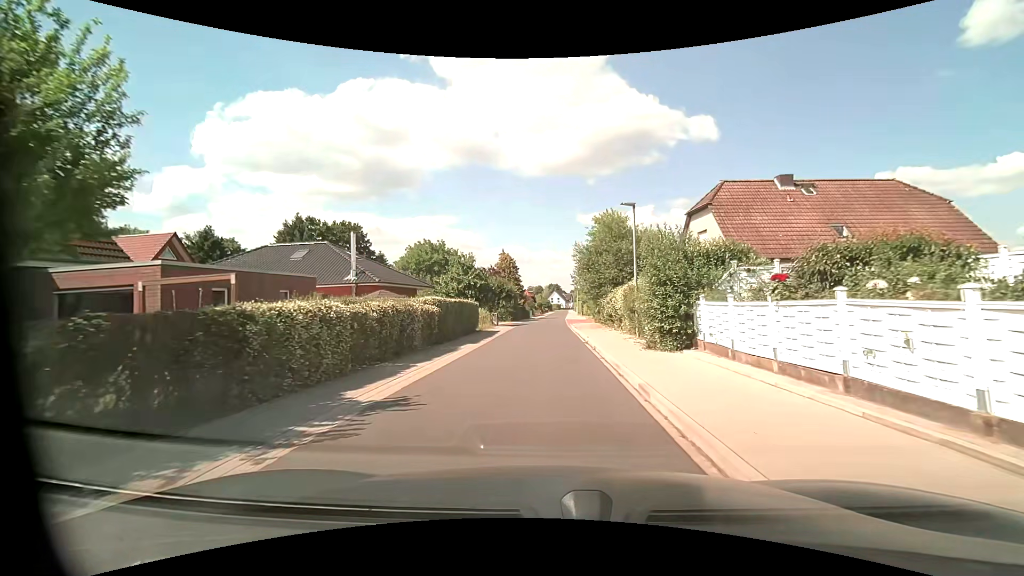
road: residential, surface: asphalt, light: Day
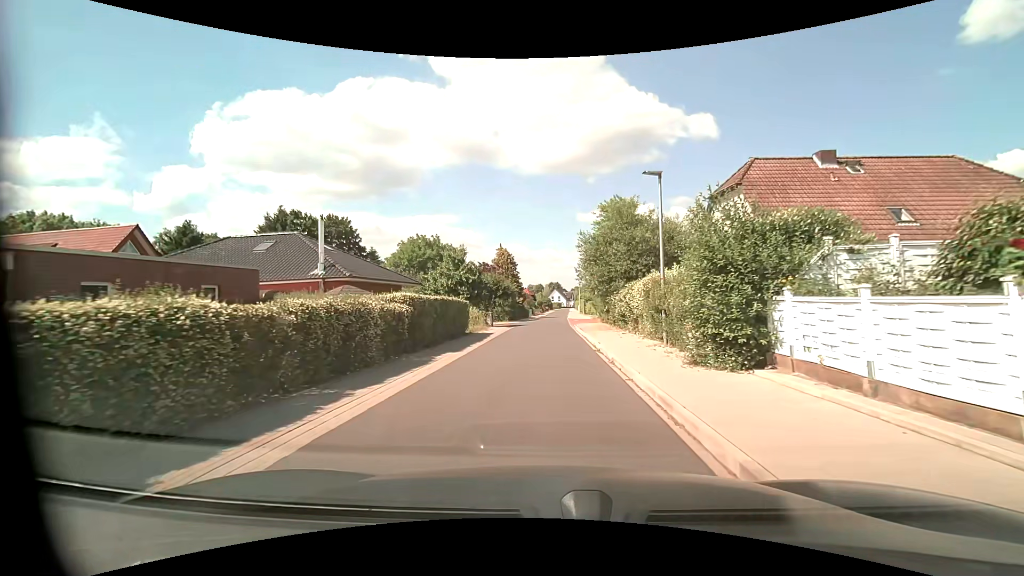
(0.0, +4.1) m; 0°
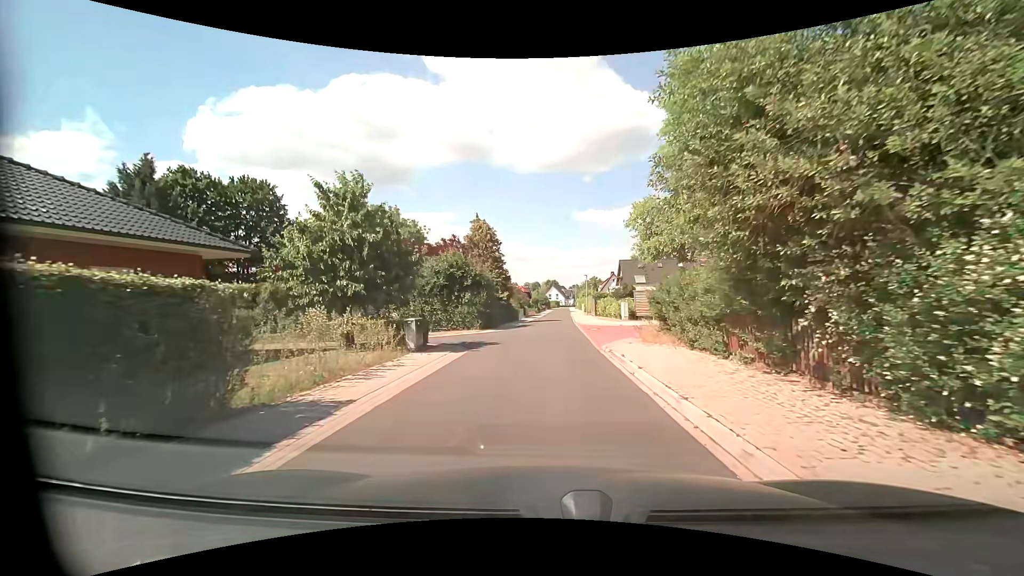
(0.0, +19.5) m; +1°
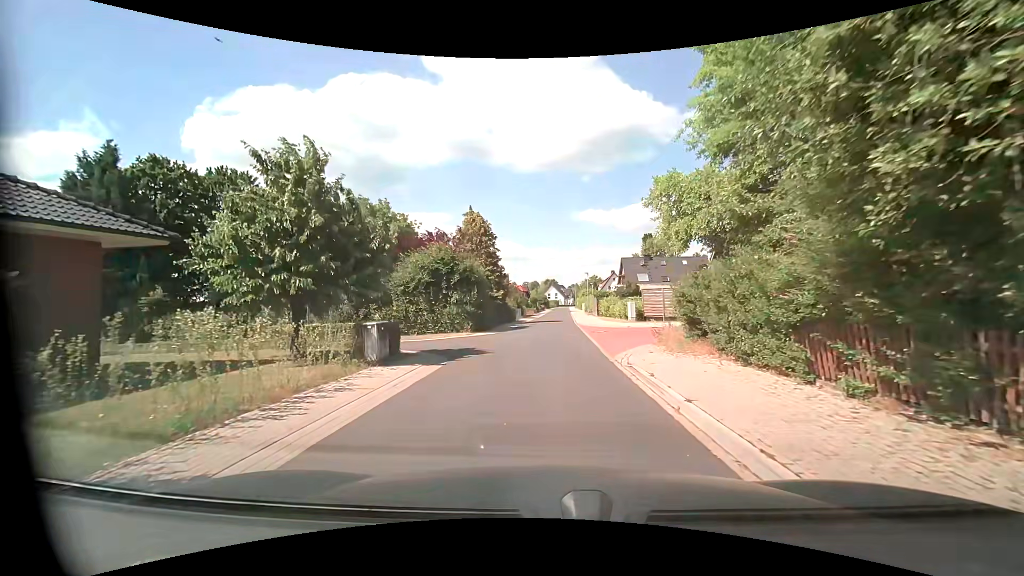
(0.0, +3.2) m; 0°
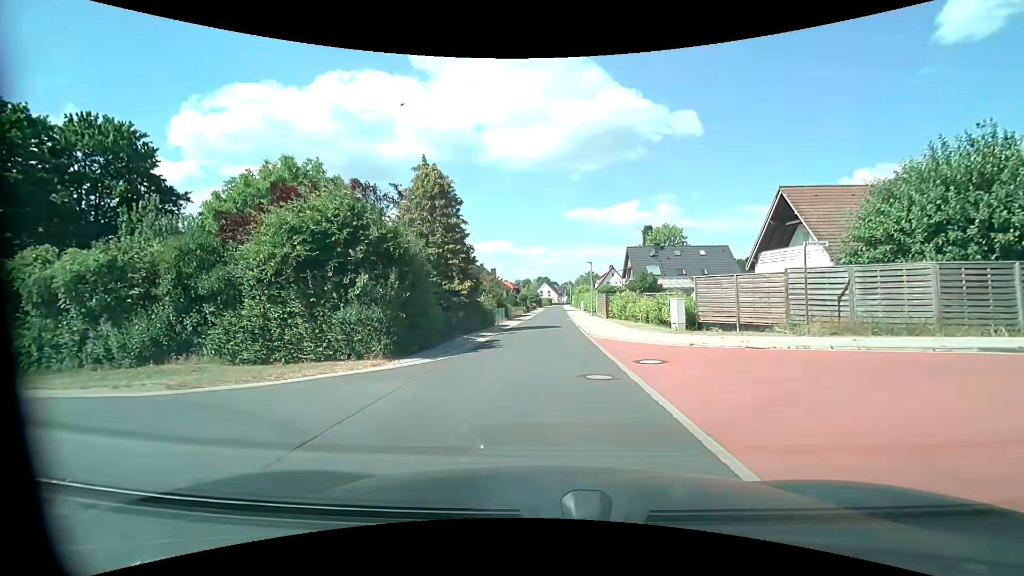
(+0.1, +12.9) m; 0°
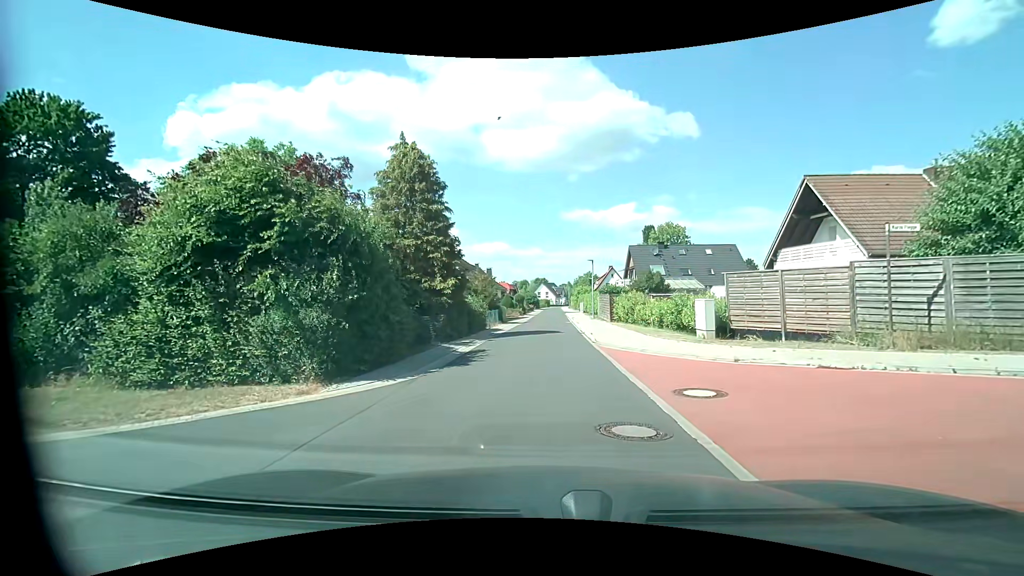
(0.0, +3.6) m; +1°
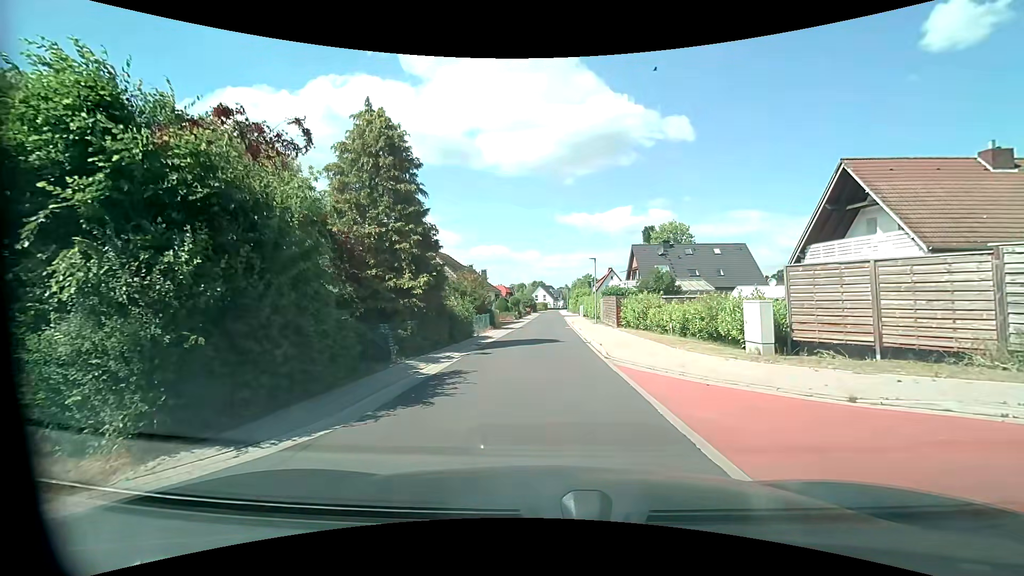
(0.0, +4.3) m; 0°
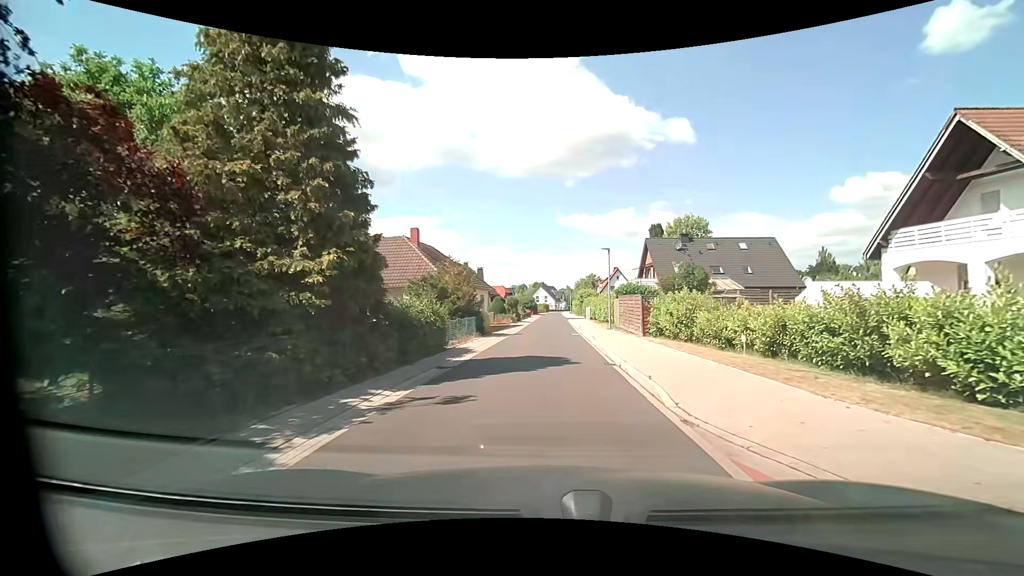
(0.0, +7.5) m; 0°
(0, +10) (0, +20) (0, +30) (0, +40) (0, +50) (+1, +60) (+1, +70) (+1, +80) (+1, +90) (+1, +100) m
